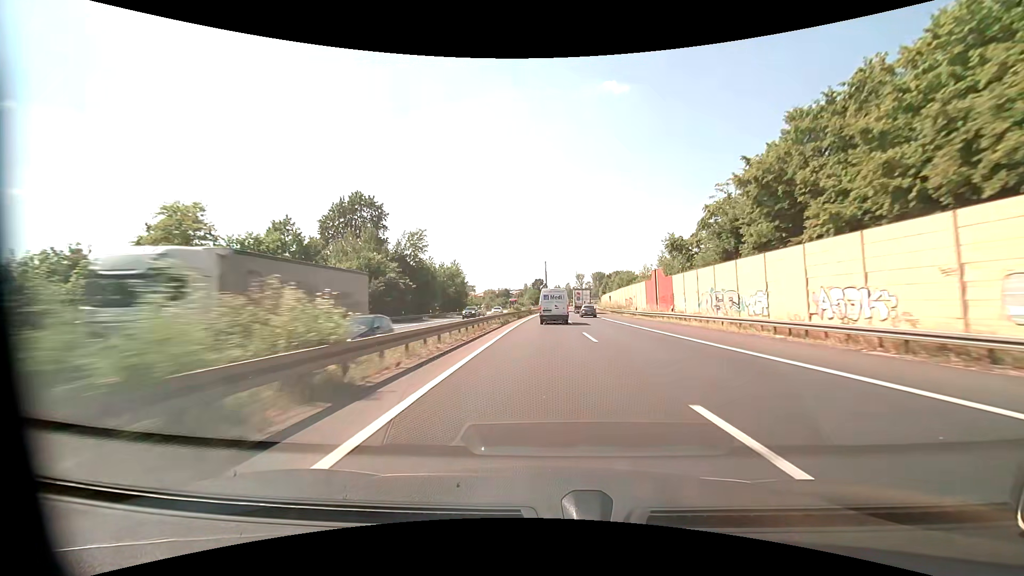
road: motorway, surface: asphalt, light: Day
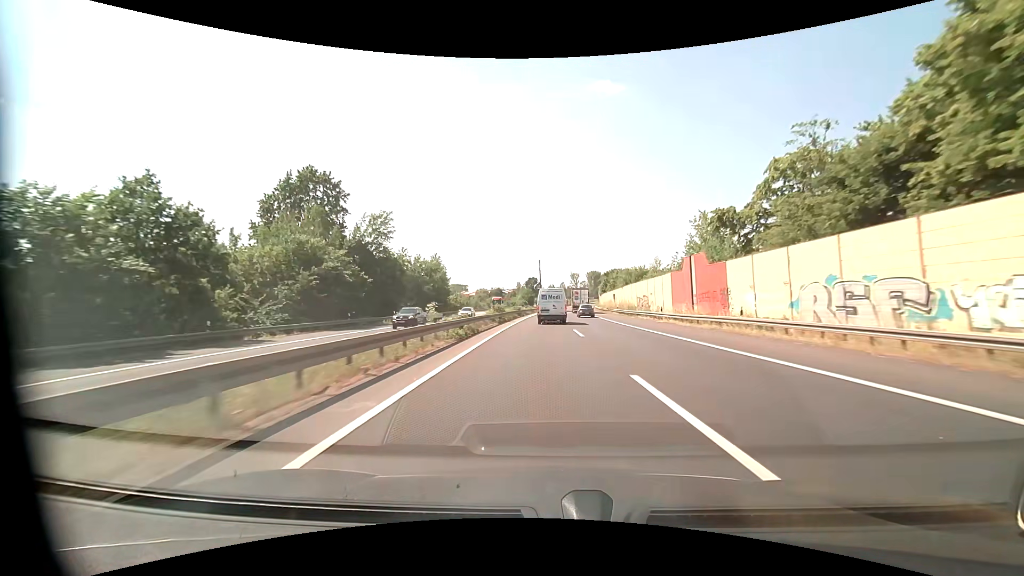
(+0.1, +15.2) m; +1°
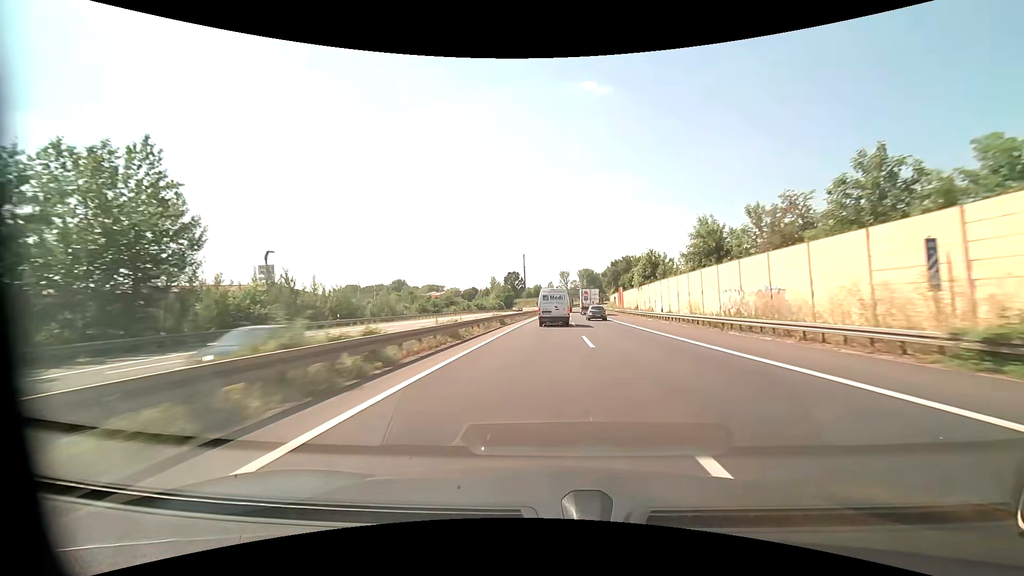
(+1.2, +76.8) m; +2°
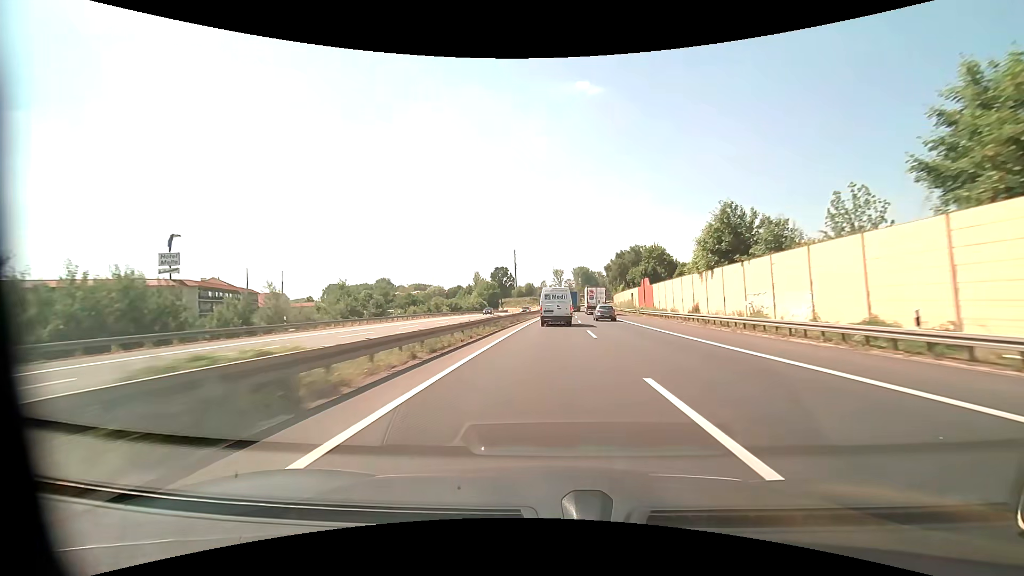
(+0.1, +31.2) m; +1°
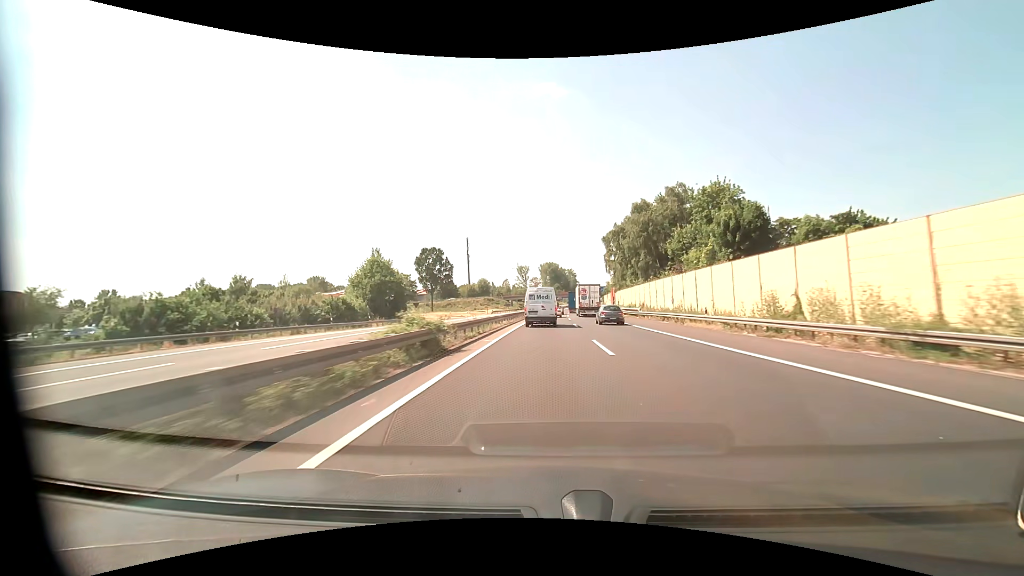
(+2.9, +79.1) m; +4°
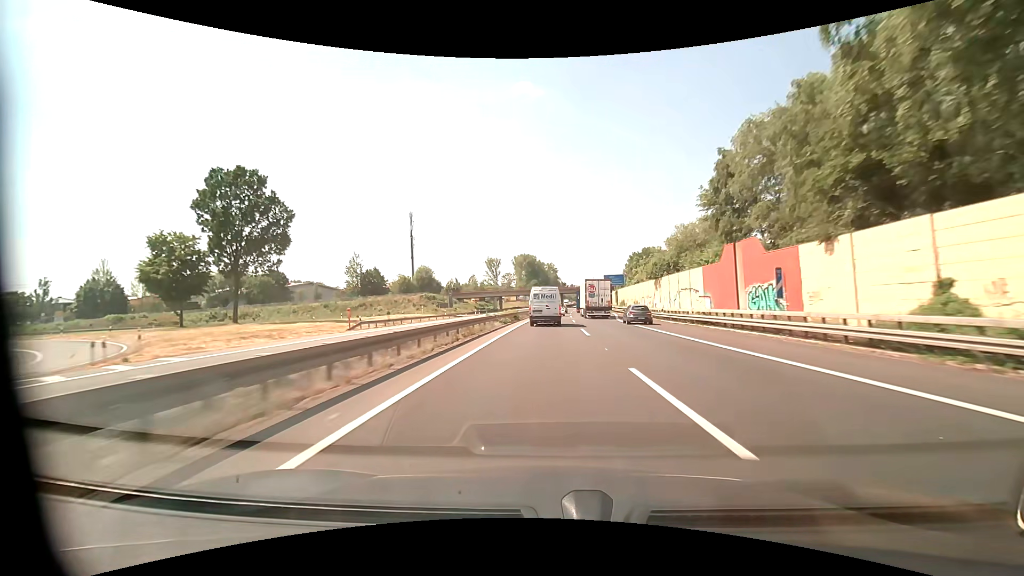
(+1.6, +81.1) m; +2°
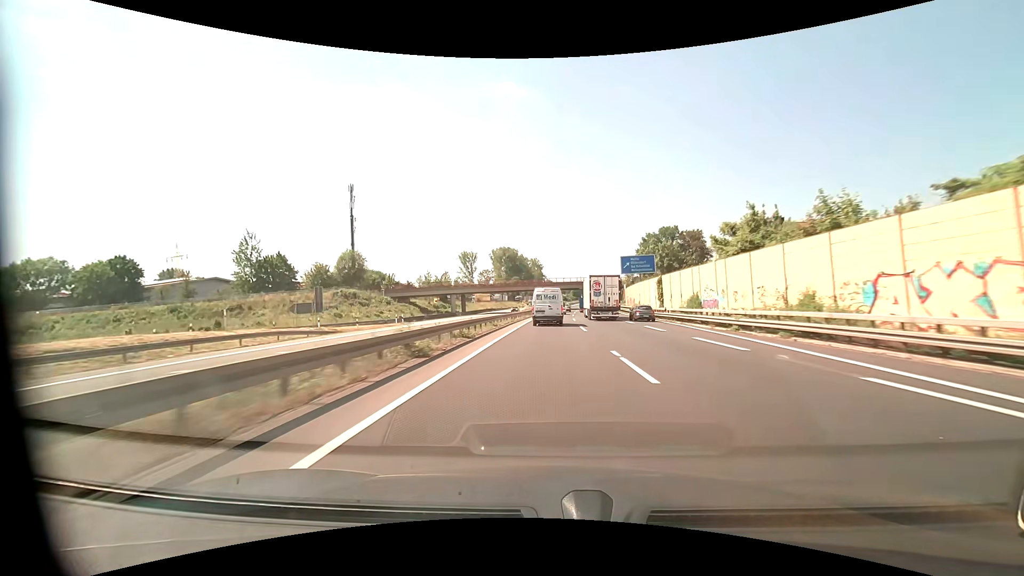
(+1.0, +49.7) m; +2°
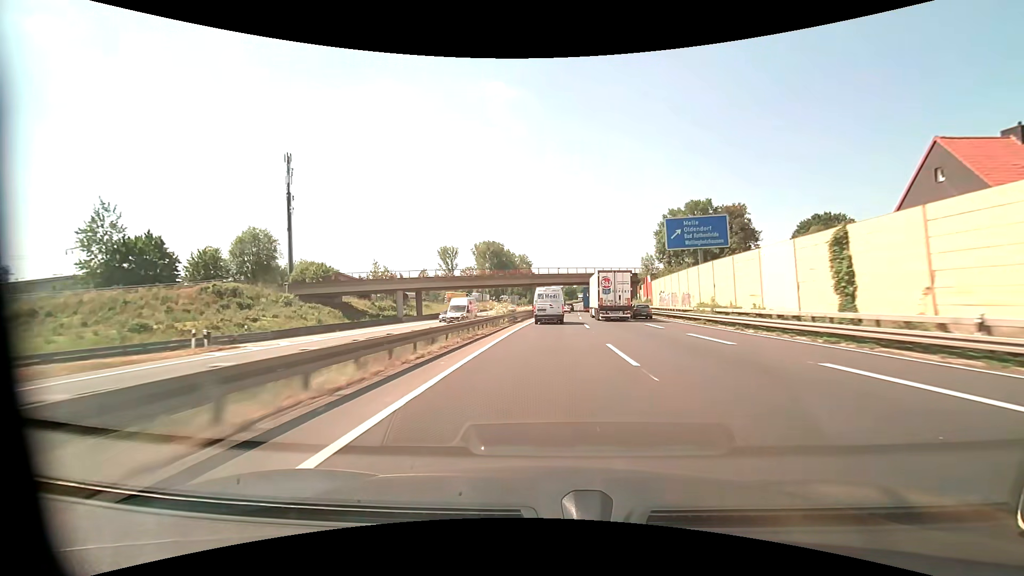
(+0.4, +33.5) m; +1°
(0, +10) (0, +20) (0, +30) (+1, +40) (+1, +50) (+1, +60) (+2, +70) (+2, +80) (+3, +90) (+4, +100) m
